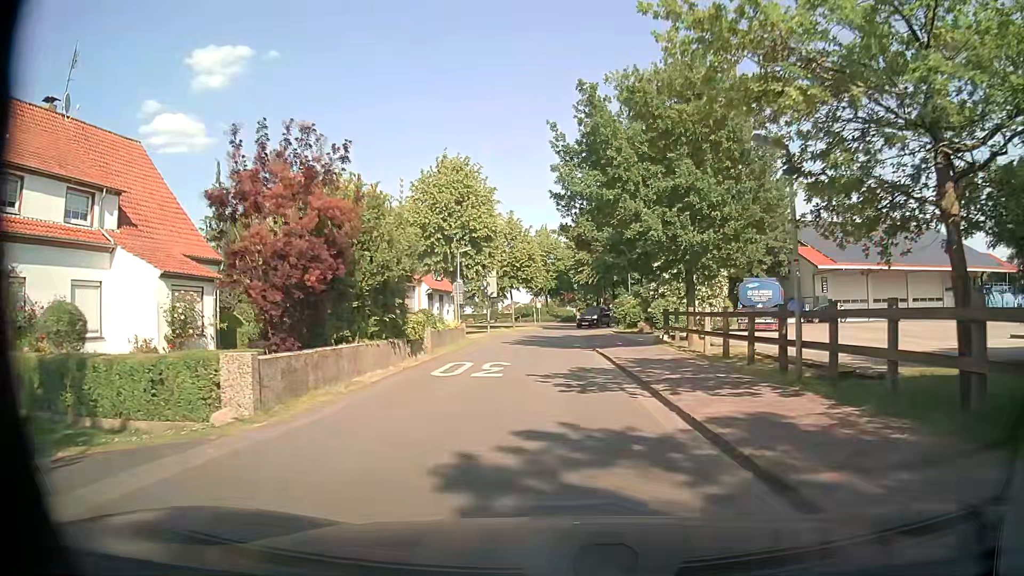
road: residential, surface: asphalt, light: Day
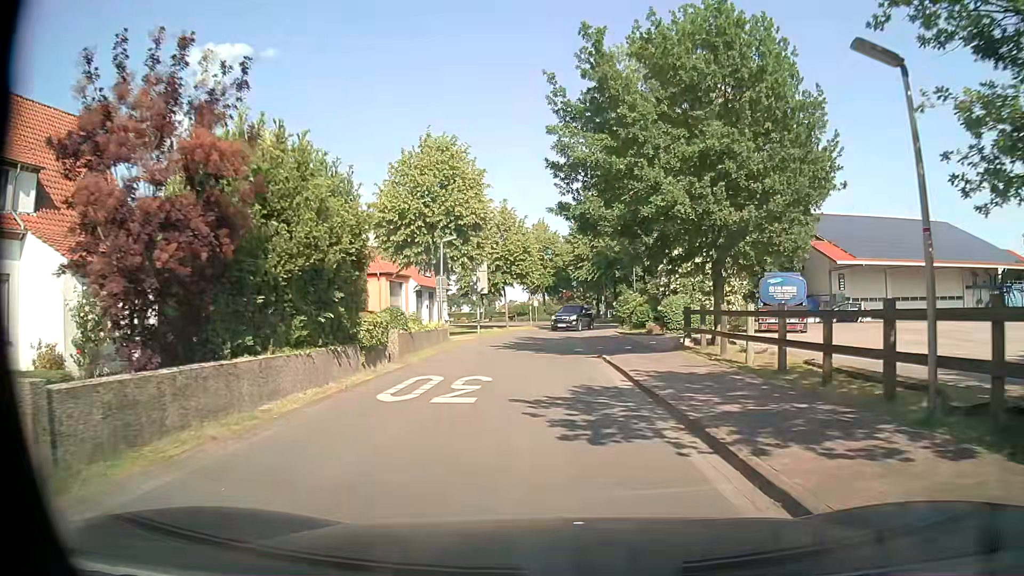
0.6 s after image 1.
(0.0, +4.3) m; +1°
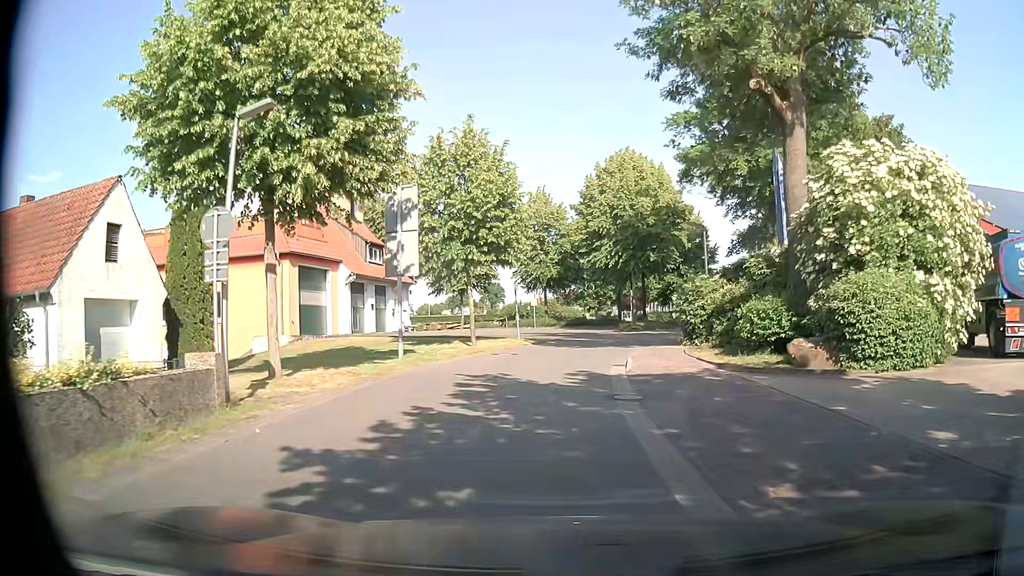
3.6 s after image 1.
(0.0, +19.9) m; -2°
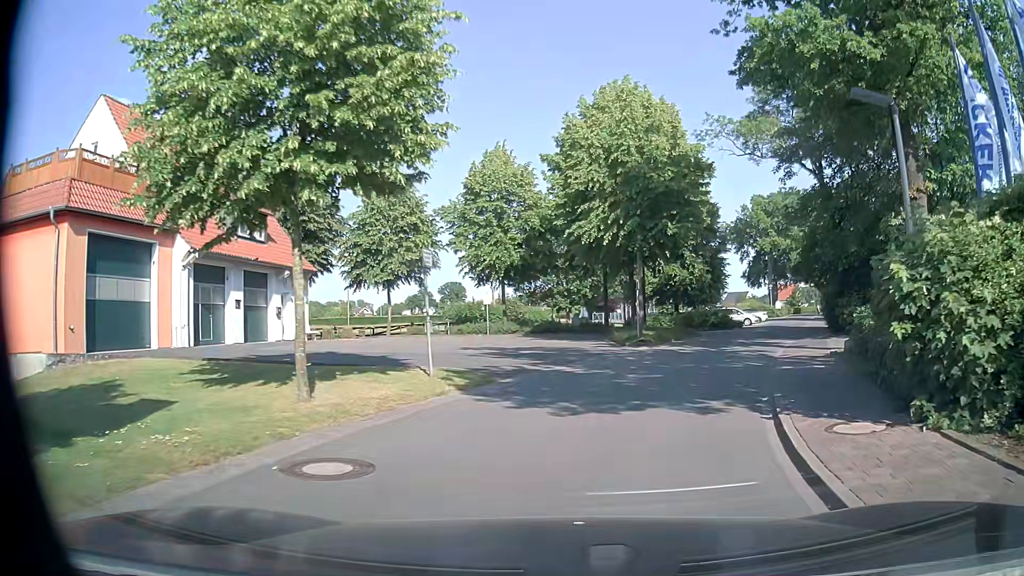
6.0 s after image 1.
(+0.2, +15.2) m; +5°
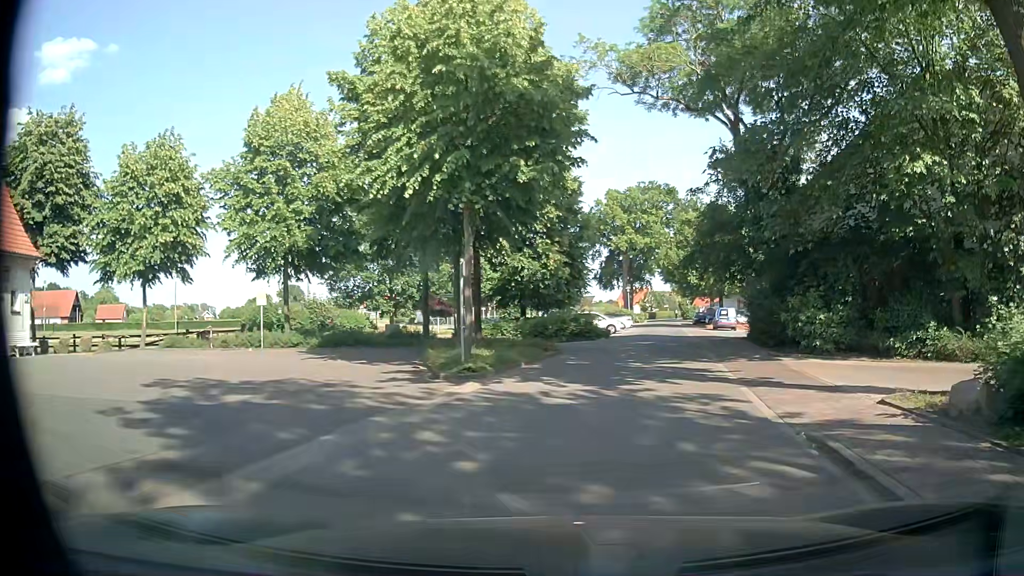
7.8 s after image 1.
(+1.2, +11.2) m; +13°
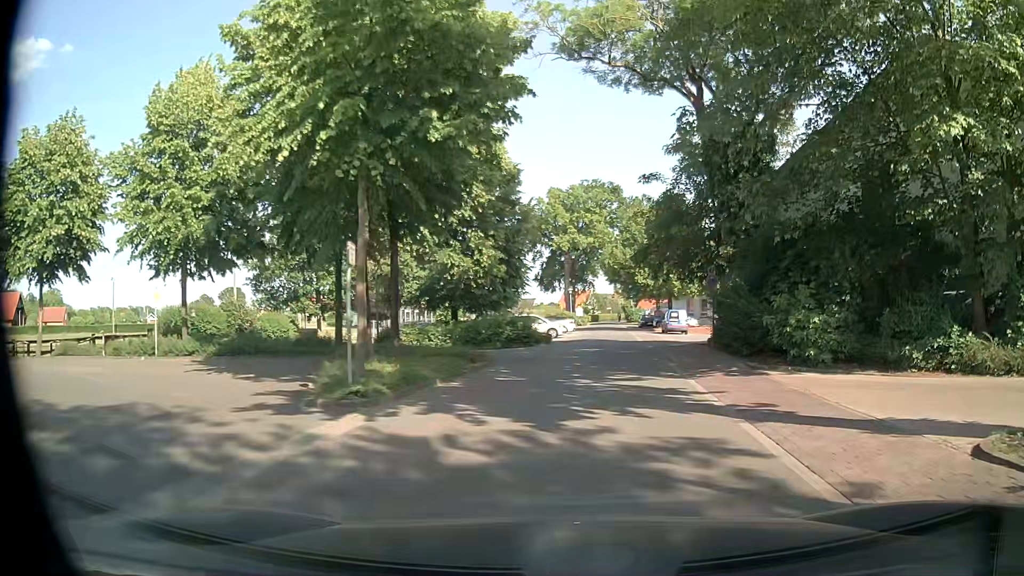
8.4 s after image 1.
(+0.2, +3.9) m; +6°
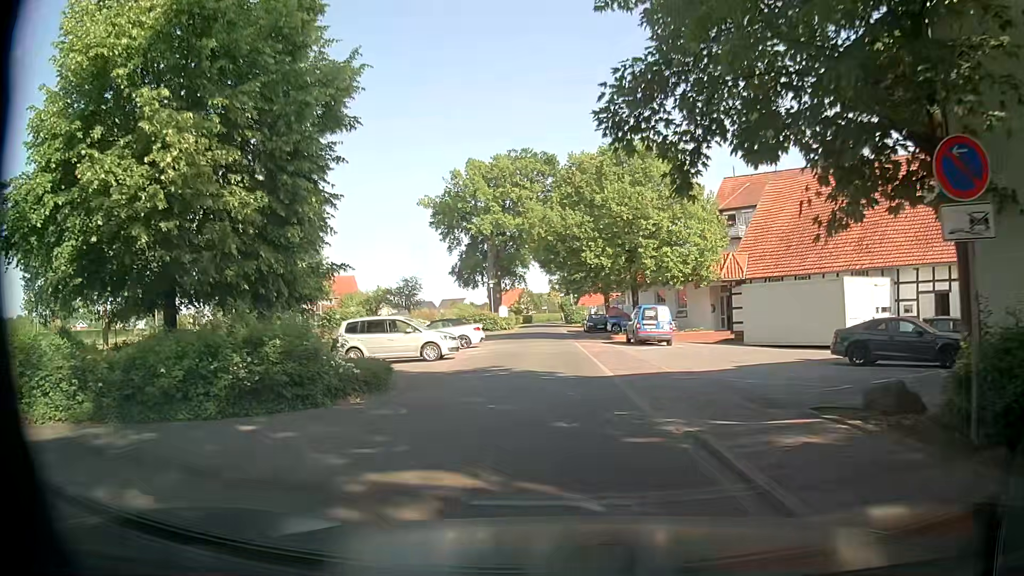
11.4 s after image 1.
(+1.5, +20.5) m; +5°
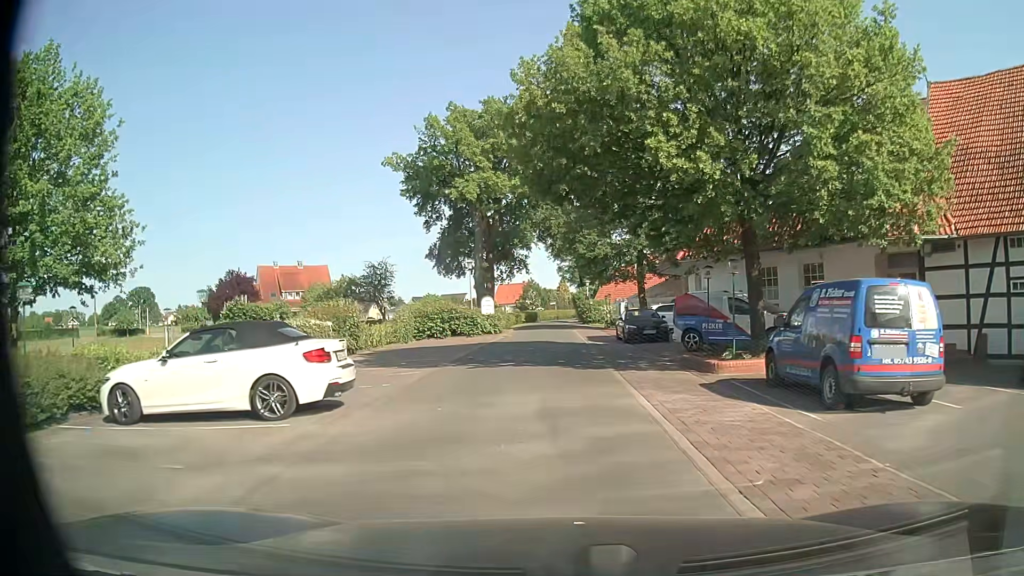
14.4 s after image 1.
(-0.2, +21.6) m; -1°
(0, +10) (0, +20) (0, +30) (0, +40) (0, +50) (0, +60) (0, +70) (0, +80) (0, +90) (+2, +100) m
